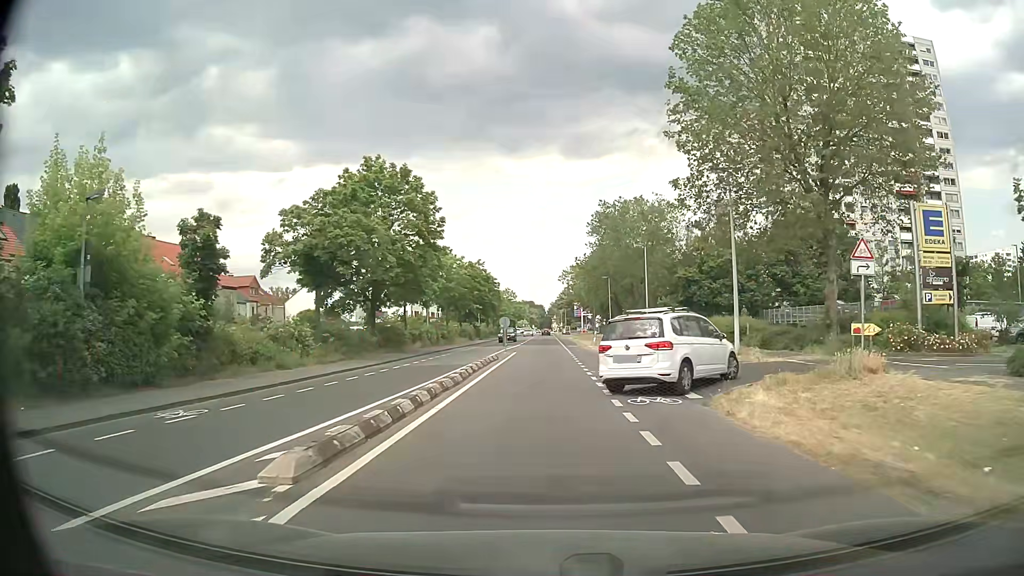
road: secondary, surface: asphalt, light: Day
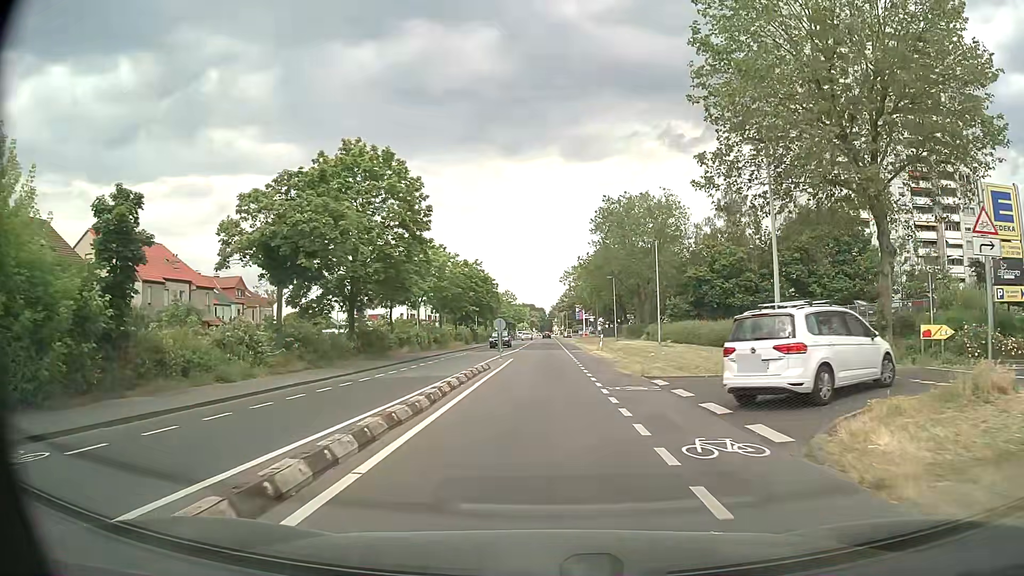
(0.0, +4.9) m; -1°
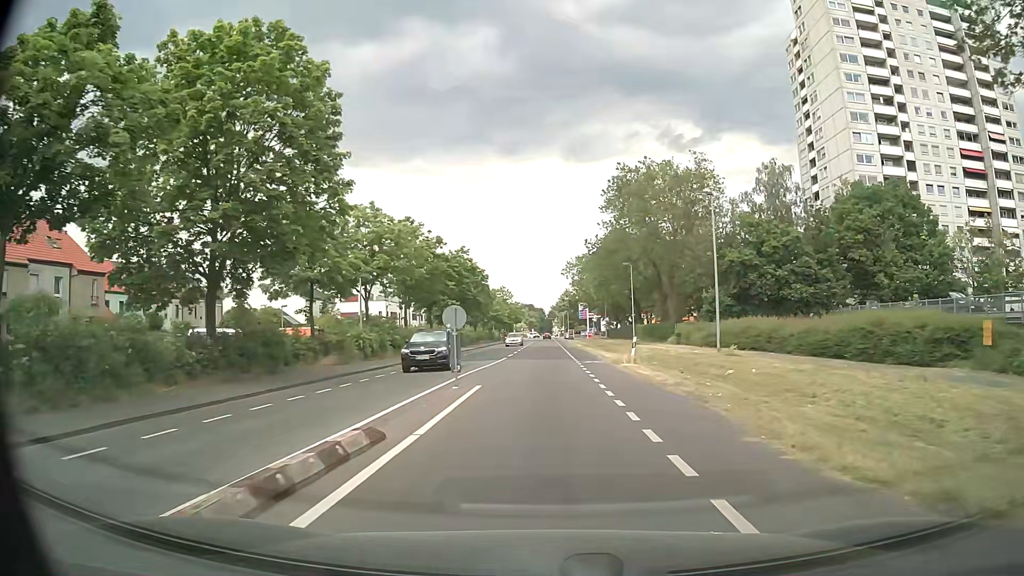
(+0.1, +16.7) m; 0°
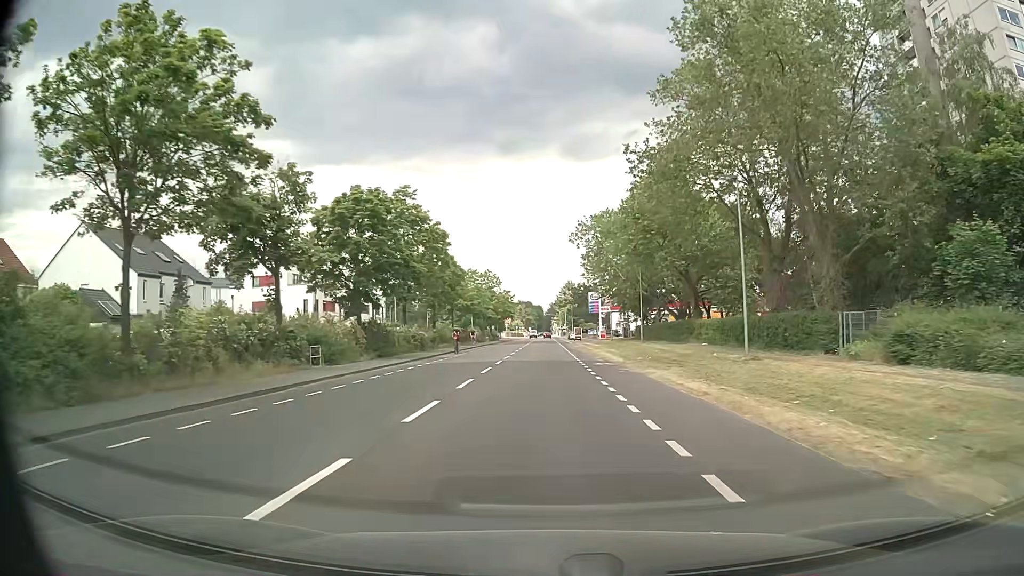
(0.0, +35.7) m; 0°
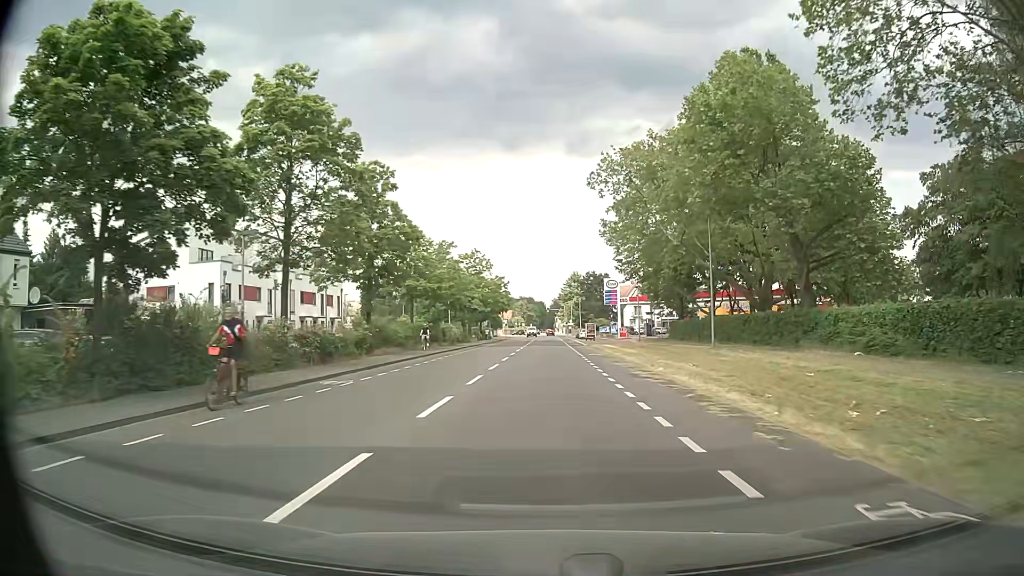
(0.0, +24.0) m; 0°
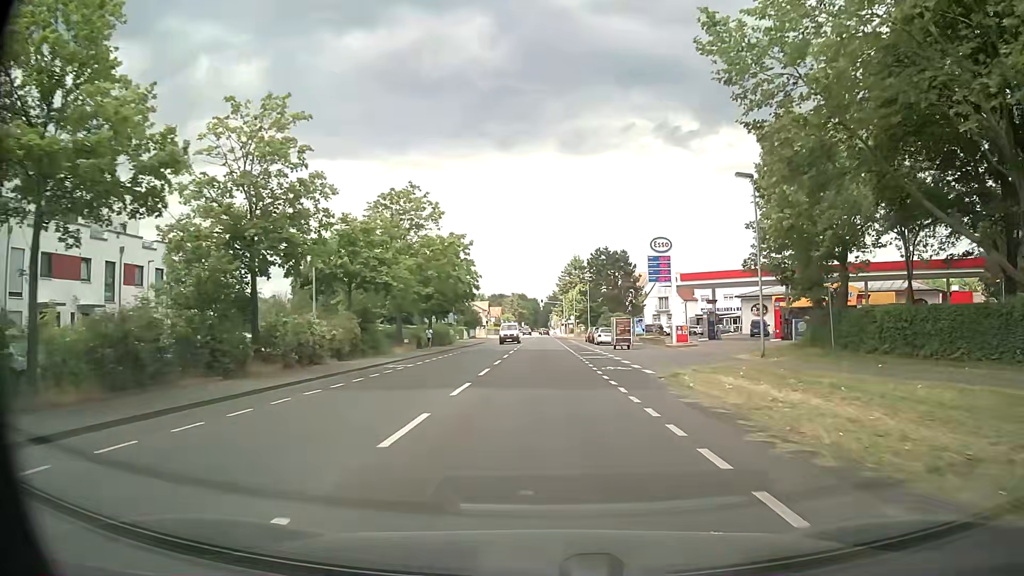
(+0.2, +39.0) m; +1°
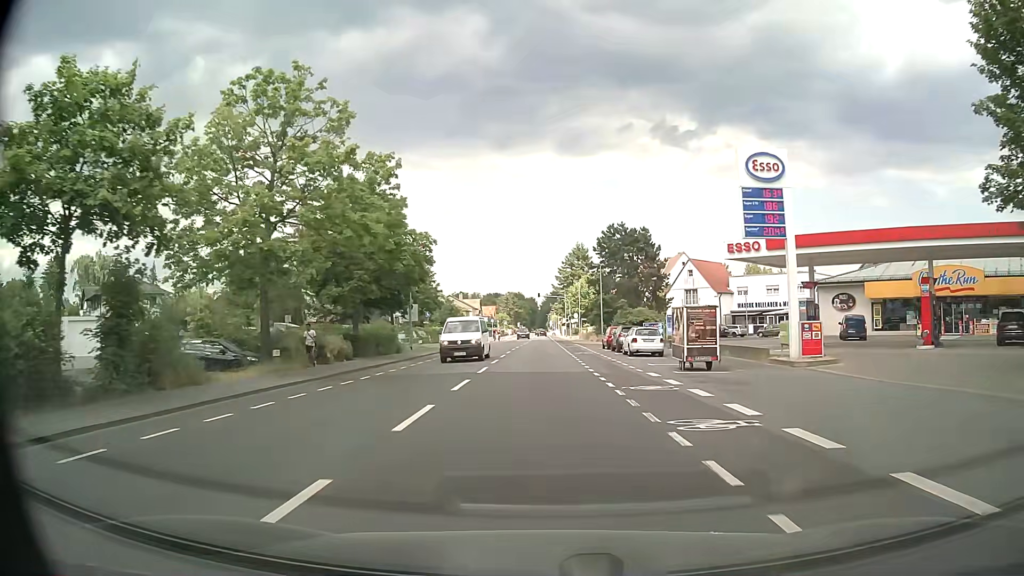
(0.0, +22.8) m; 0°
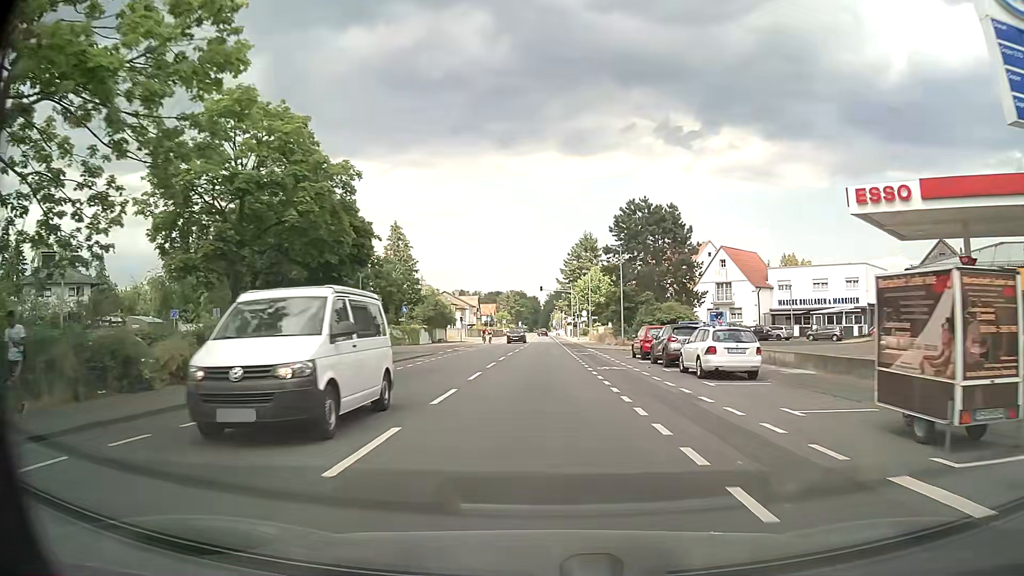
(0.0, +14.9) m; 0°
(0, +10) (0, +20) (0, +30) (0, +40) (0, +50) (0, +60) (0, +70) (0, +80) (0, +90) (0, +100) m
